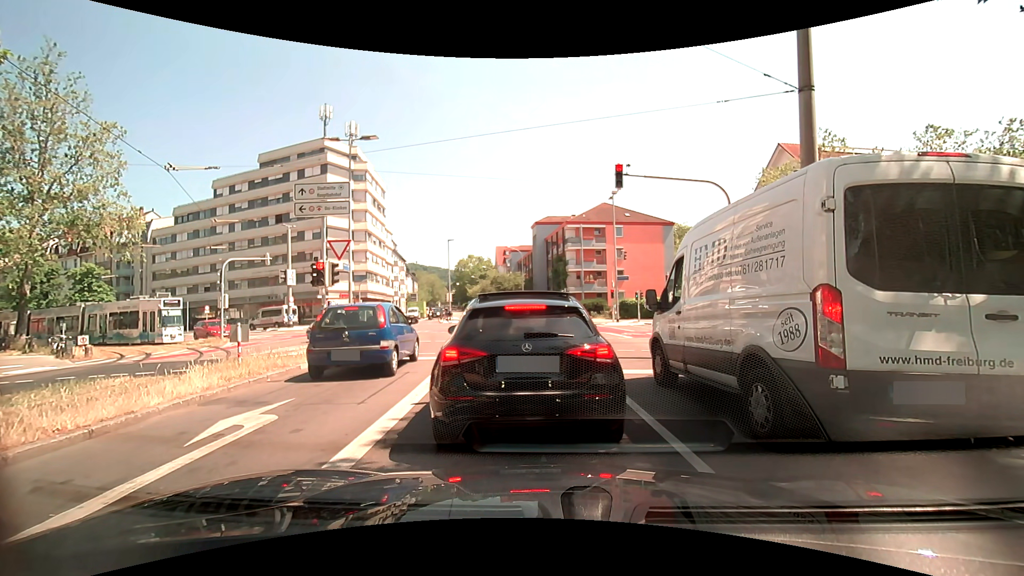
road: secondary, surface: asphalt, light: Day
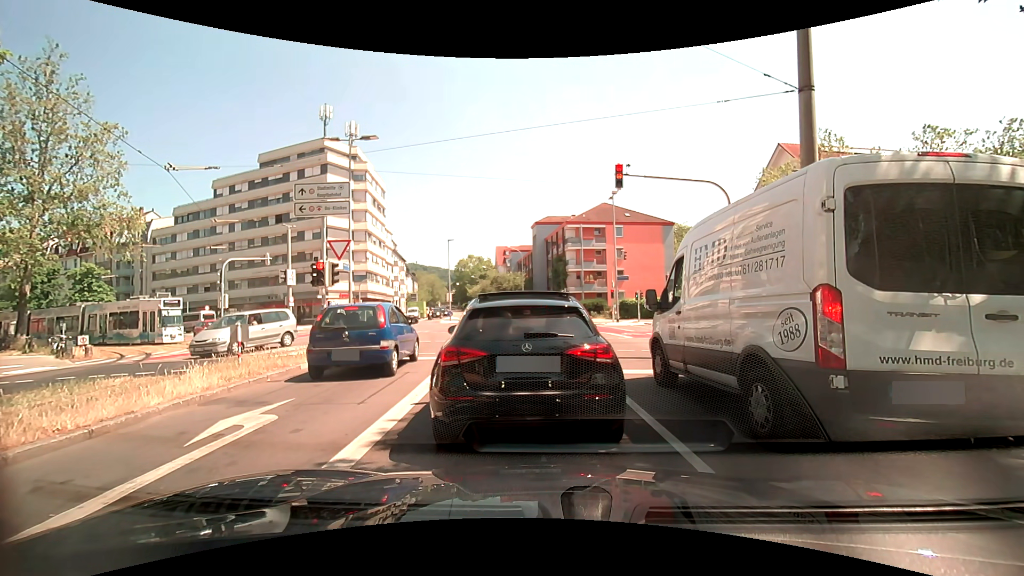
(0.0, 0.0) m; 0°
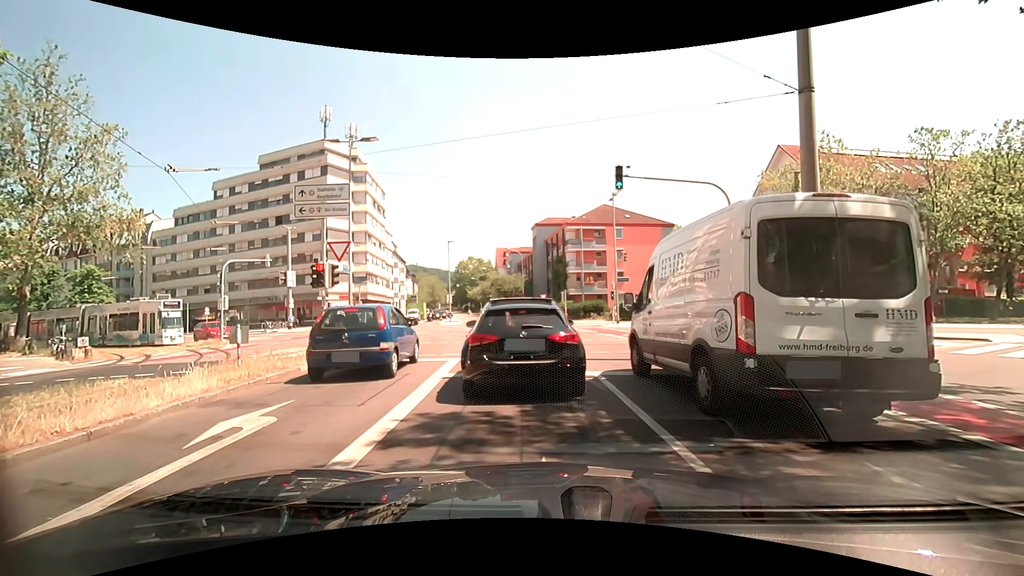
(0.0, 0.0) m; 0°
